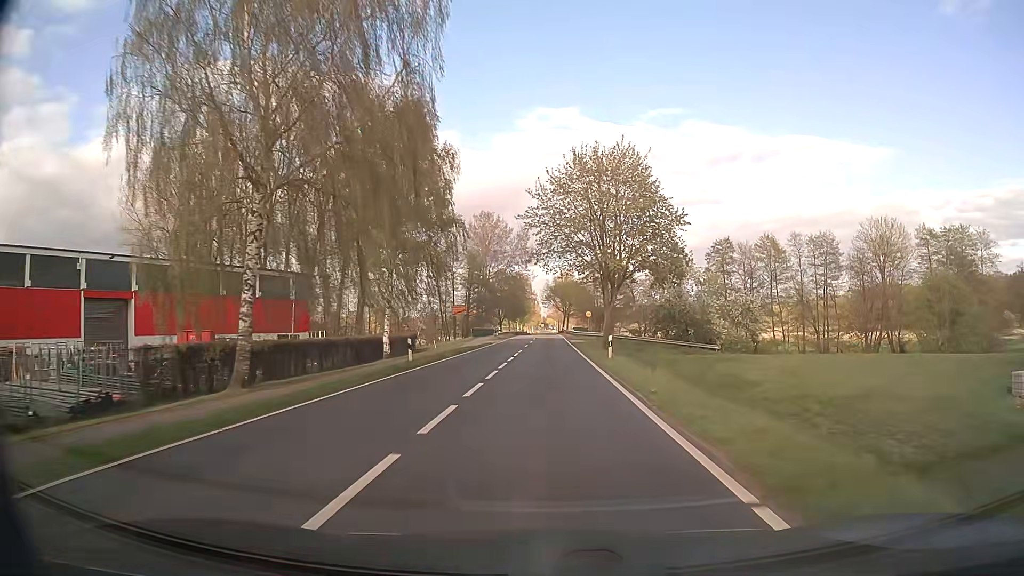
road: secondary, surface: paved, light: Day
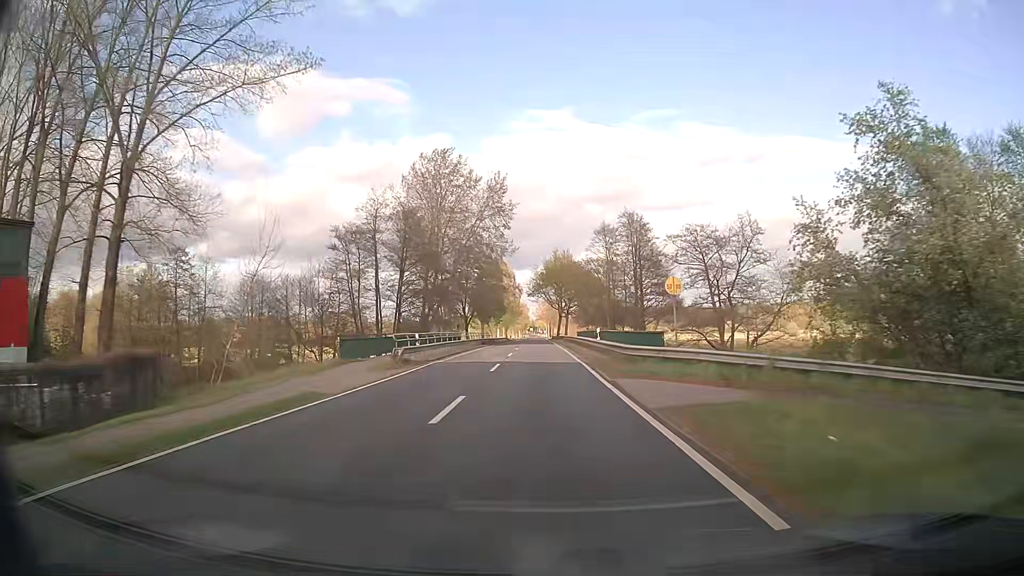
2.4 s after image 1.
(+0.4, +47.0) m; +1°
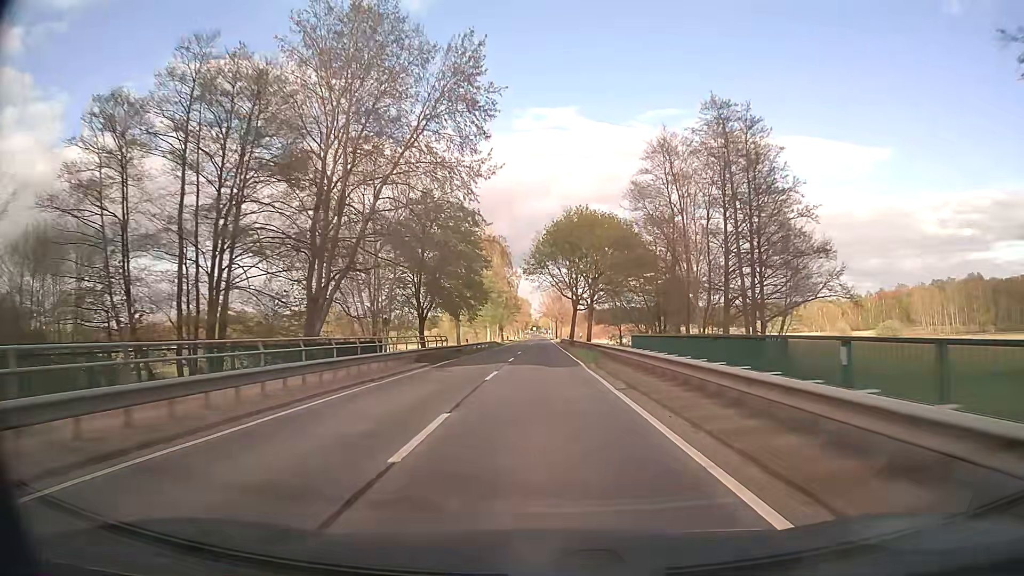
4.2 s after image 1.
(-0.2, +38.8) m; 0°
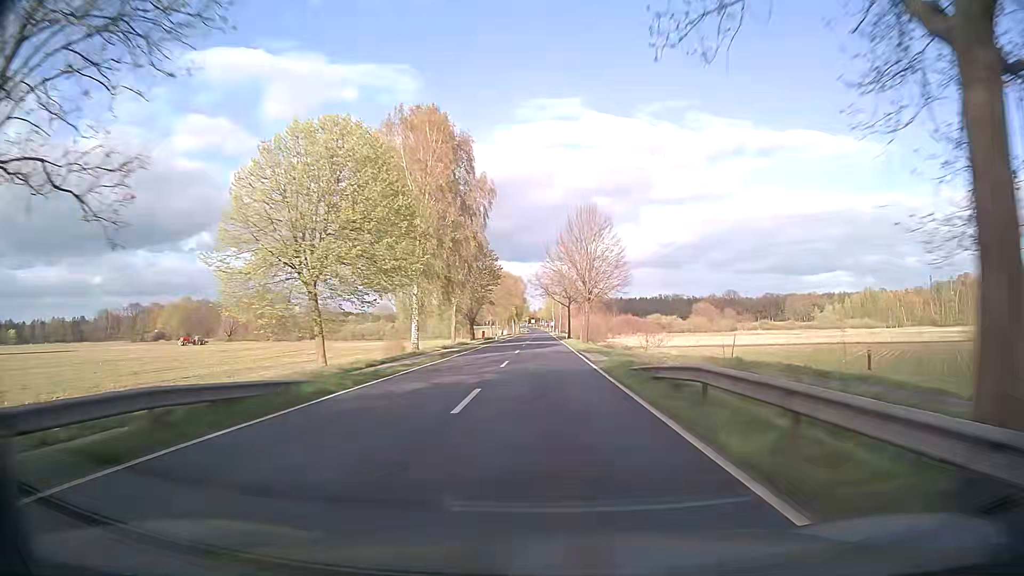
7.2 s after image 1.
(-0.4, +70.2) m; 0°
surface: asphalt
(0, +10) (0, +20) (0, +30) (0, +40) (0, +50) (0, +60) (0, +70) (0, +80) (0, +90) (0, +100) m
